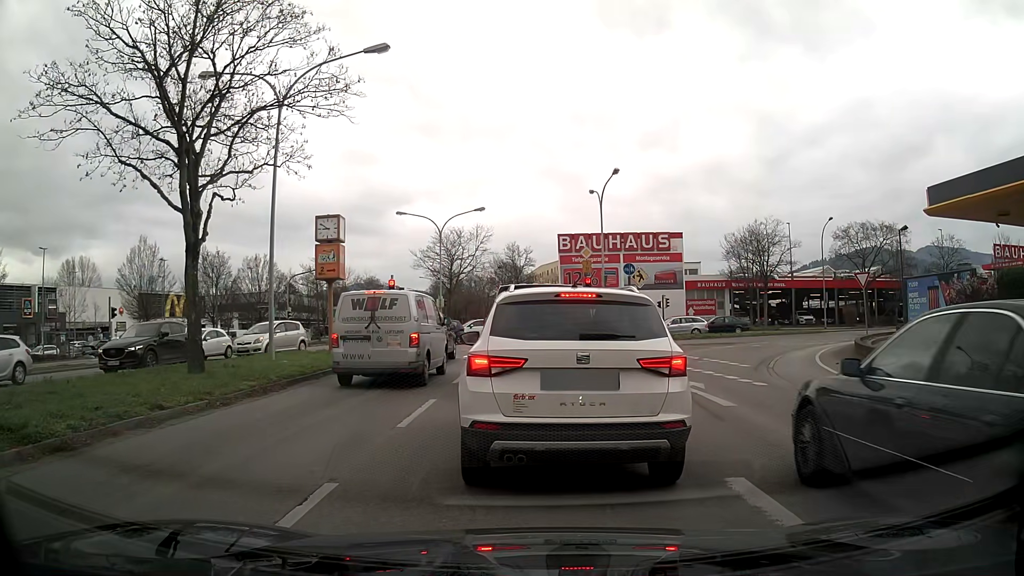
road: primary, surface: asphalt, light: Day
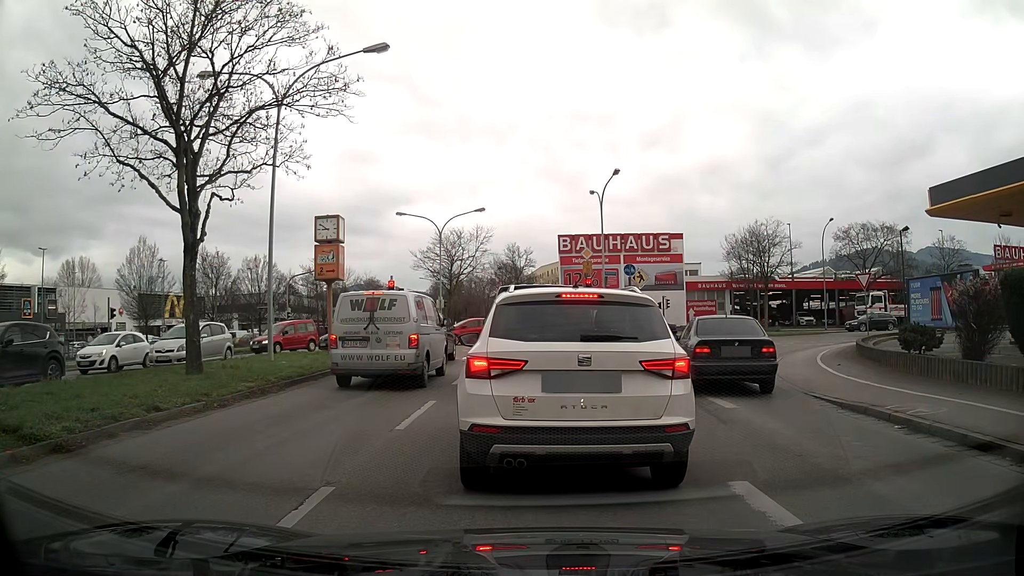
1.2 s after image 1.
(0.0, +0.2) m; 0°
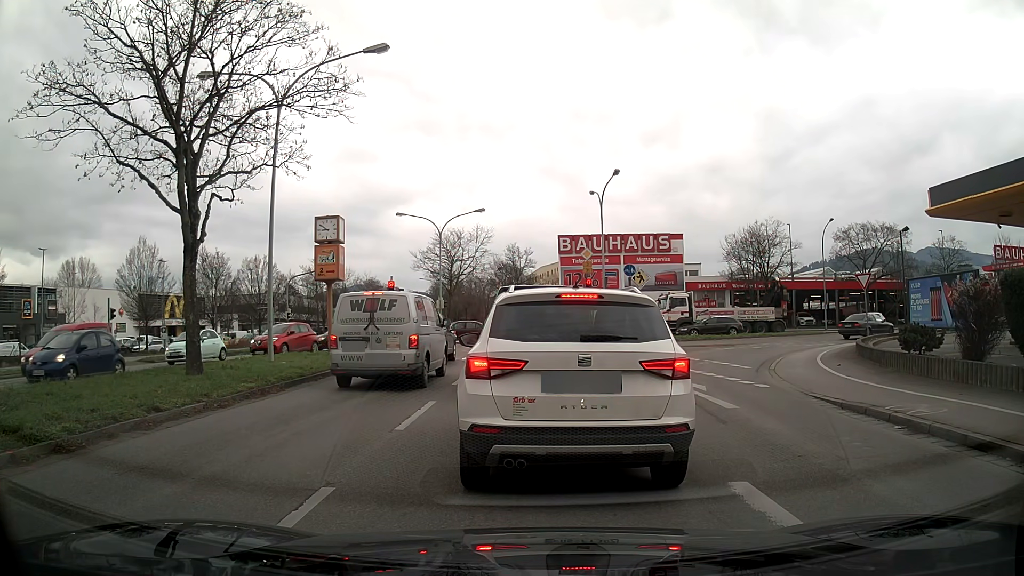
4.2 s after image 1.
(0.0, +0.1) m; 0°
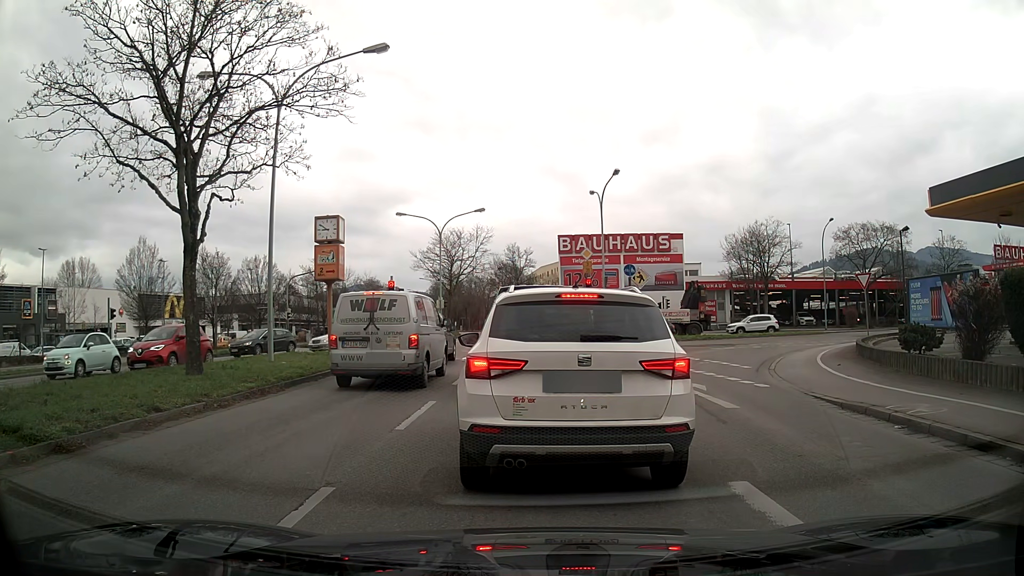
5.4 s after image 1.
(0.0, 0.0) m; 0°
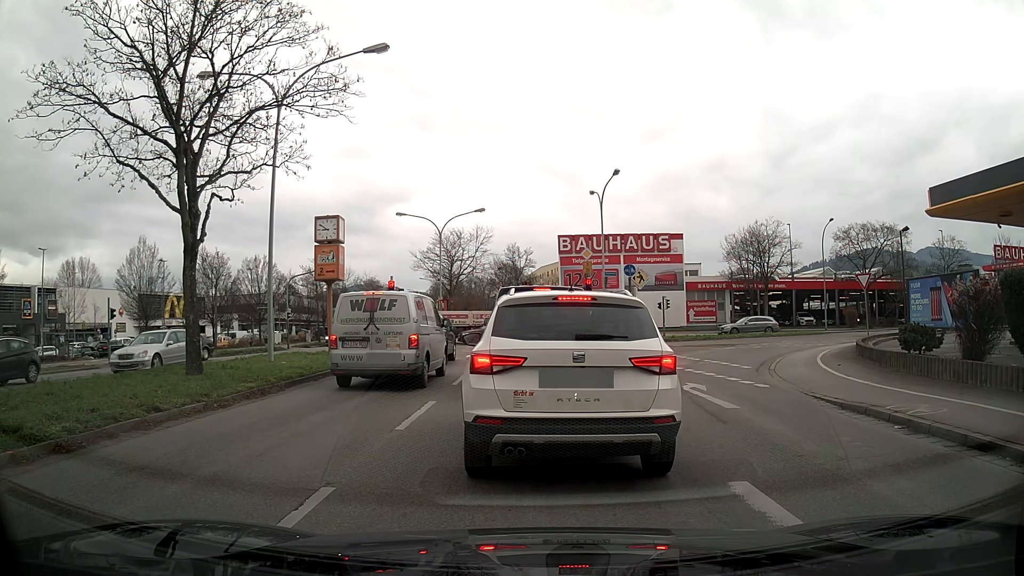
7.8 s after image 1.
(0.0, 0.0) m; 0°
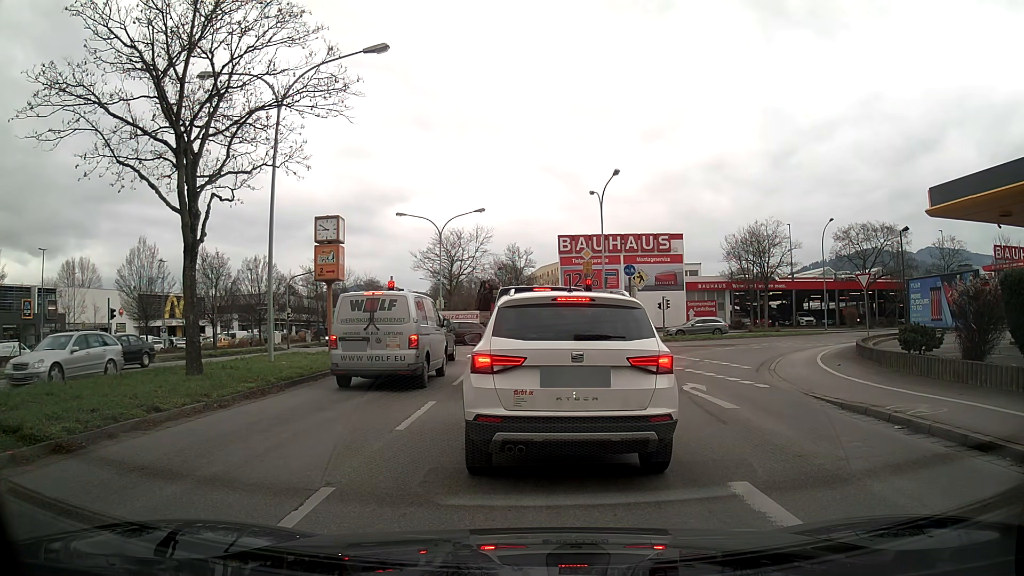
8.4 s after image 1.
(0.0, 0.0) m; 0°
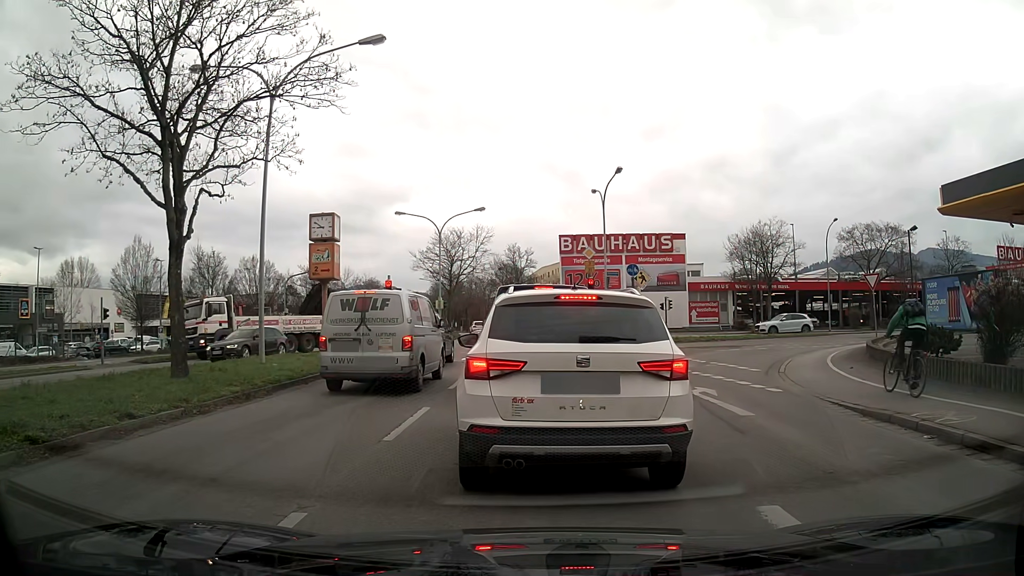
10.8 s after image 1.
(0.0, +0.7) m; 0°
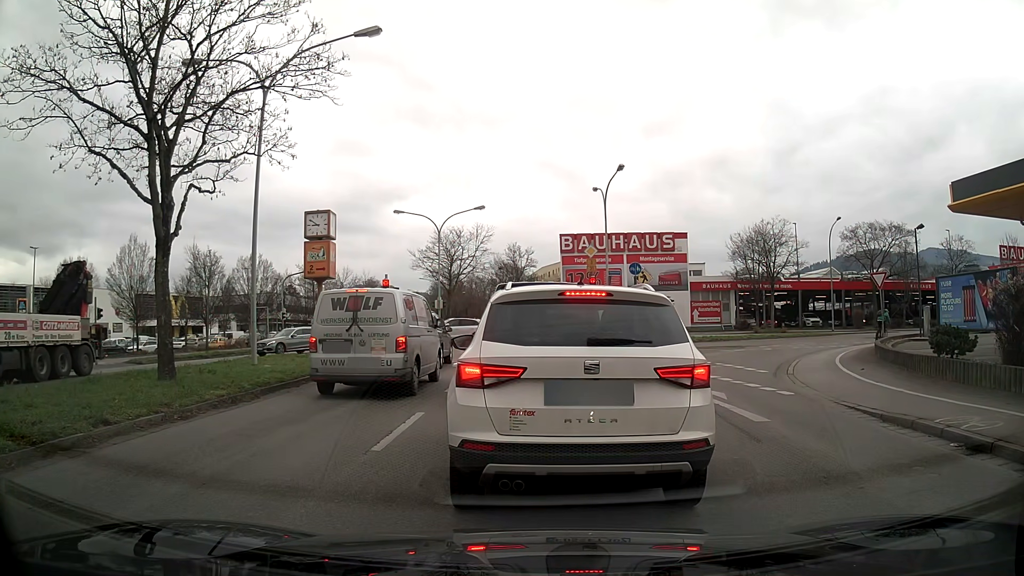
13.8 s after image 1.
(0.0, +0.7) m; 0°
(0, +10) (0, +20) (0, +30) (0, +40) (0, +50) (0, +60) (-1, +70) (-2, +80) (-3, +90) (-4, +100) m
